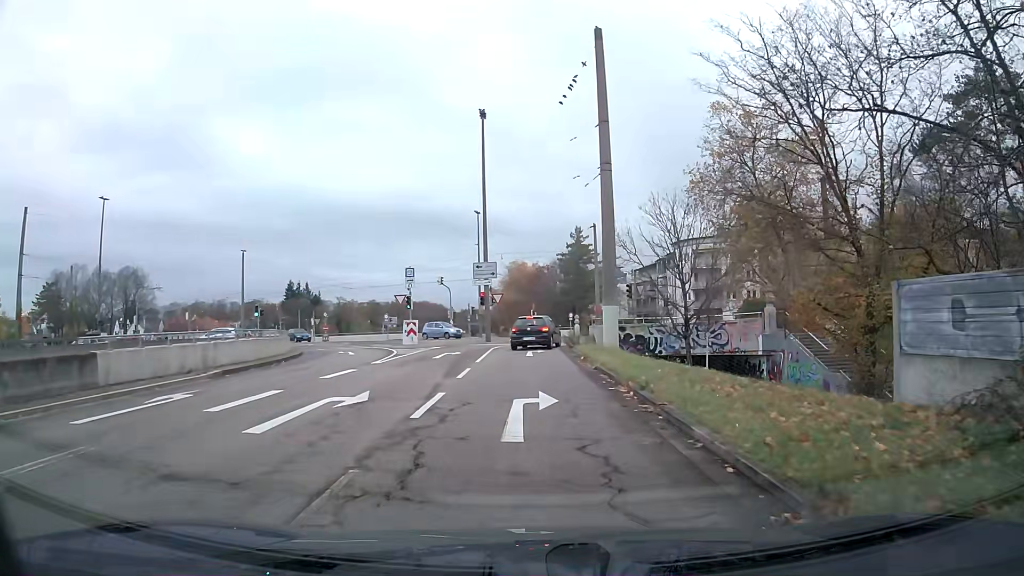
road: trunk_link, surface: asphalt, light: Day
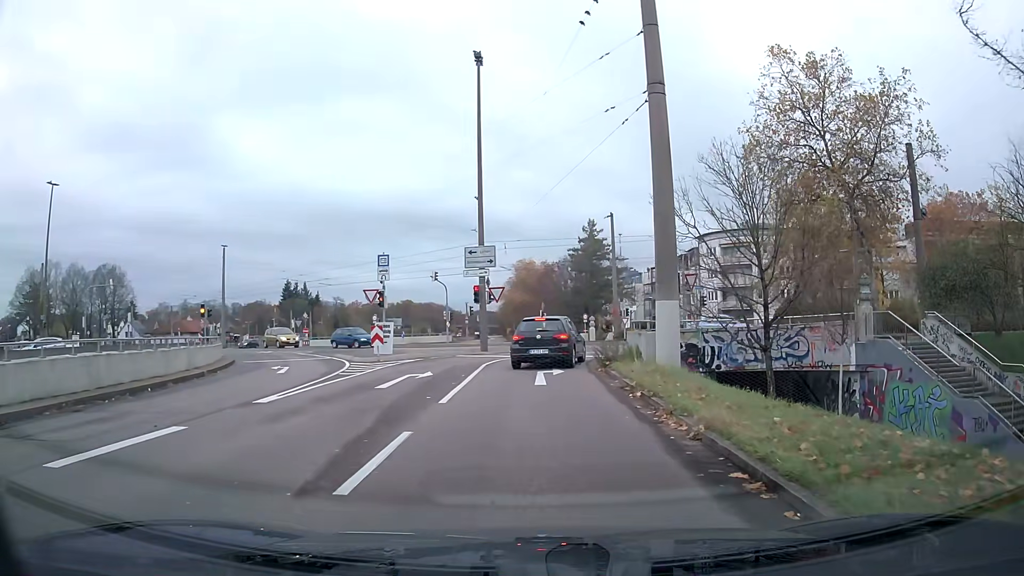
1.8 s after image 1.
(0.0, +9.8) m; -1°
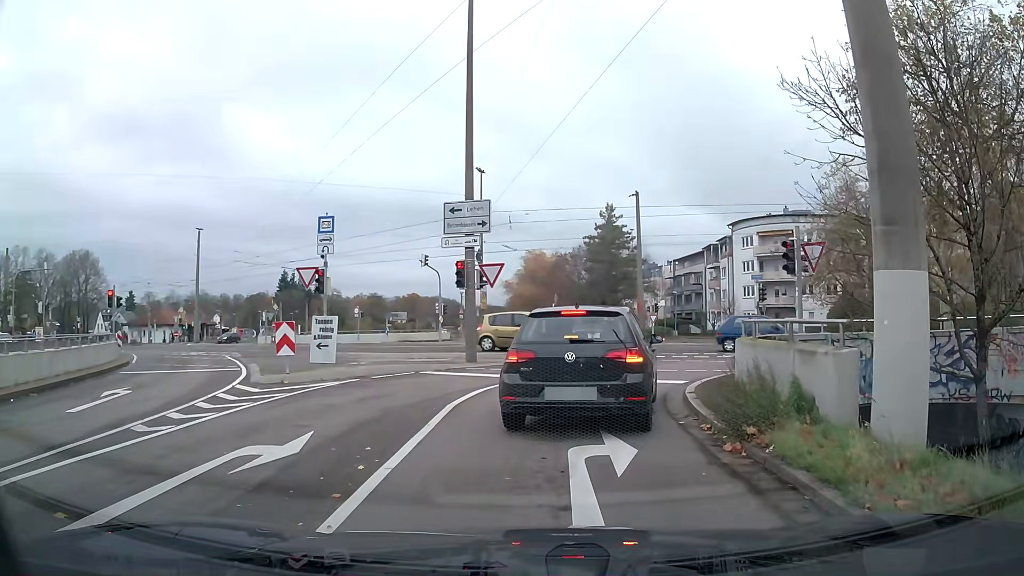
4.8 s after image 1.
(-0.1, +10.7) m; 0°
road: tertiary_link
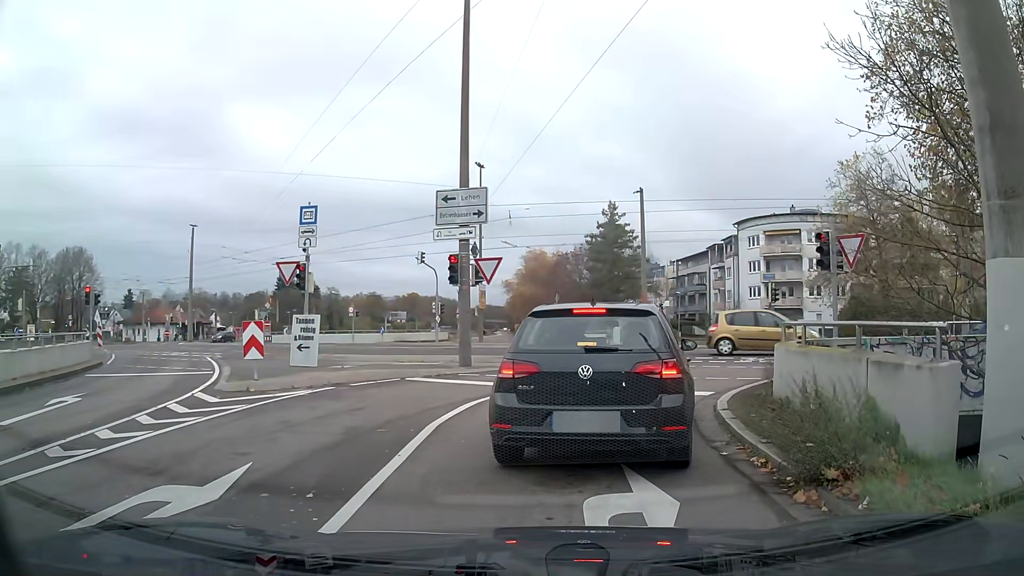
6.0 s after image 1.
(0.0, +1.8) m; 0°
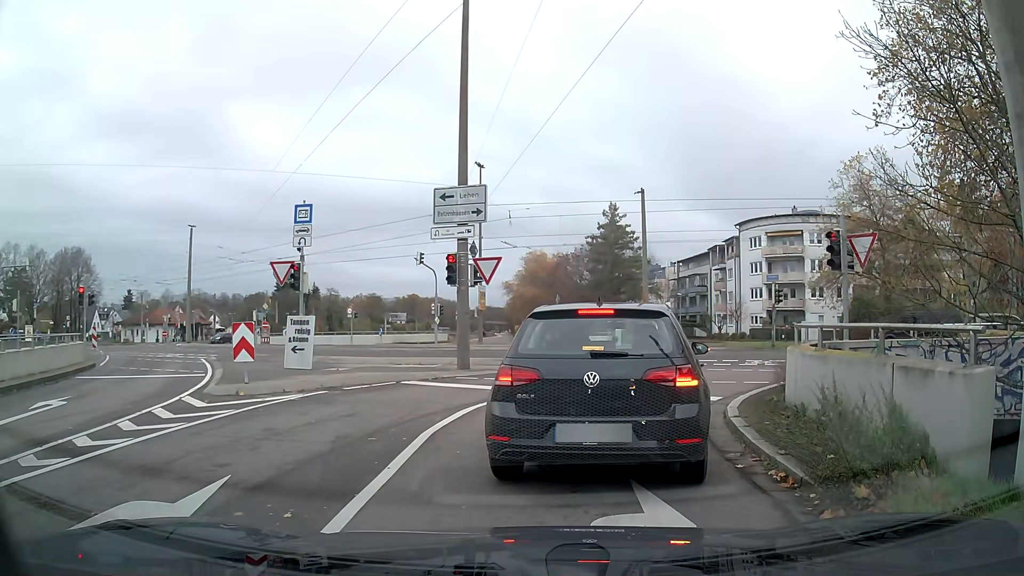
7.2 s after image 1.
(0.0, +0.5) m; 0°
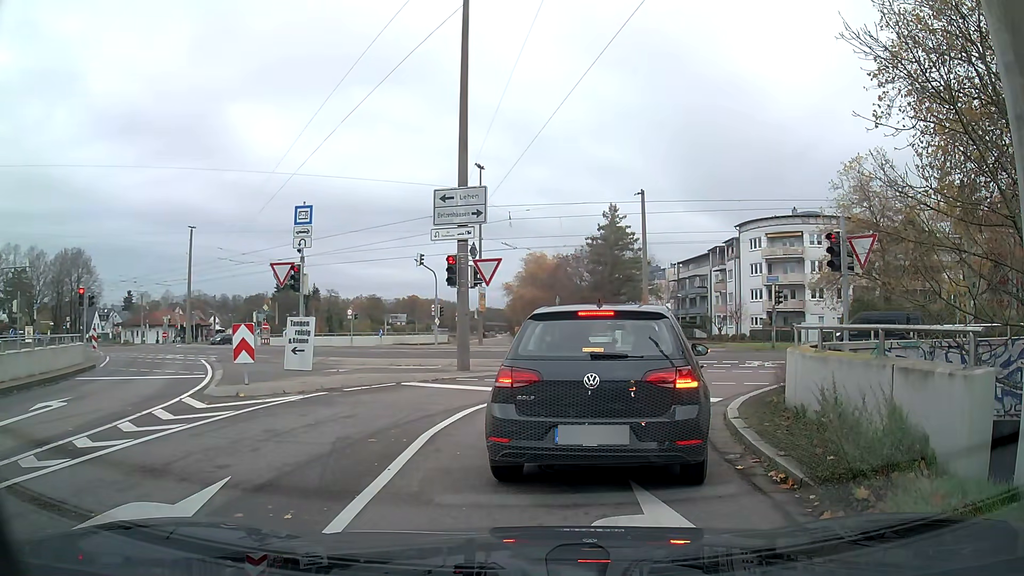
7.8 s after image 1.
(0.0, 0.0) m; 0°
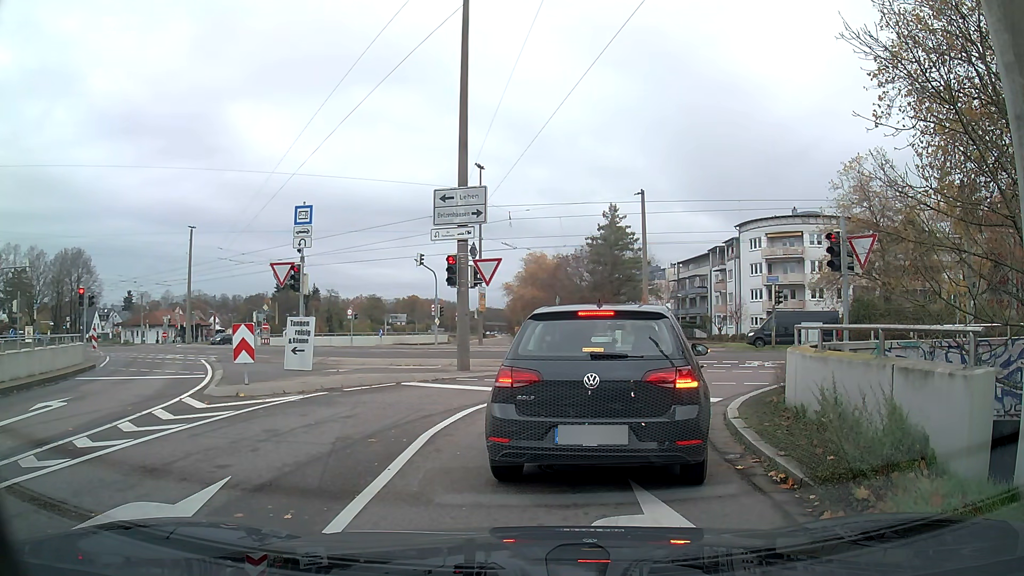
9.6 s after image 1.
(0.0, 0.0) m; 0°
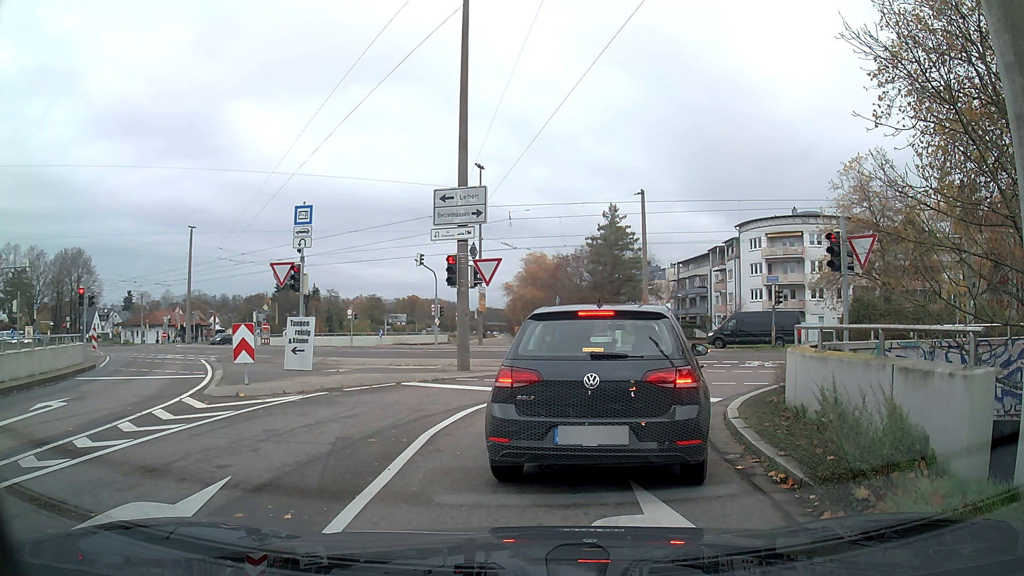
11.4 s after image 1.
(0.0, 0.0) m; 0°
(+1, +10) (+7, +17) (+17, +19) (+27, +17) (+36, +14) (+46, +11) (+55, +8) (+65, +5) (+75, +2) (+84, -1) m
